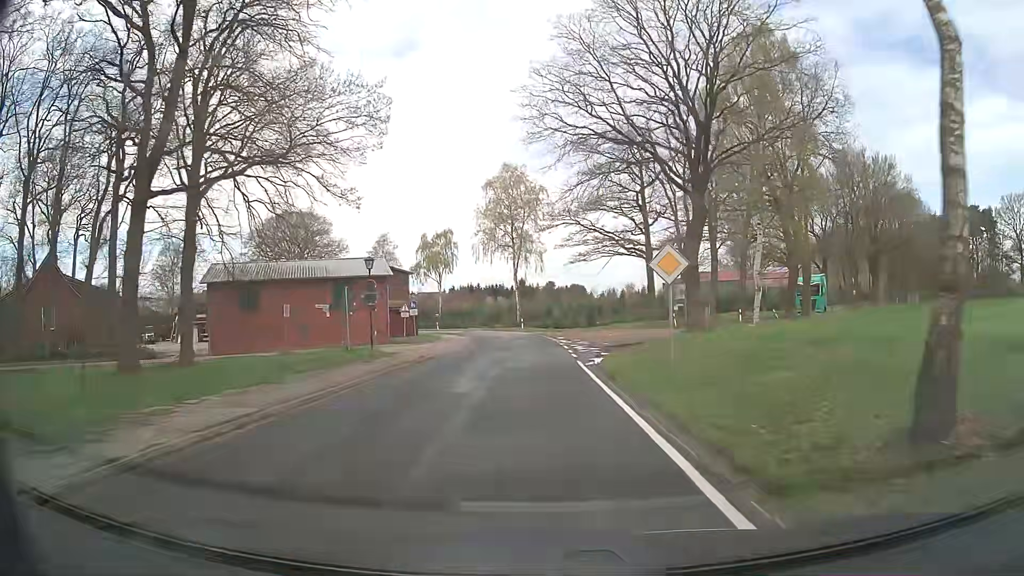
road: secondary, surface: asphalt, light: Day
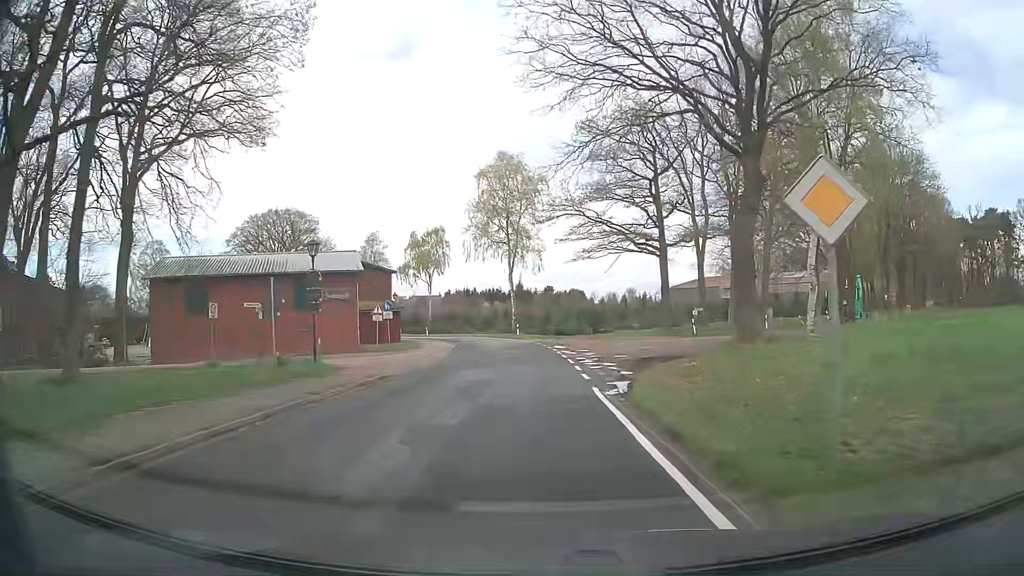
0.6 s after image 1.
(0.0, +7.7) m; 0°
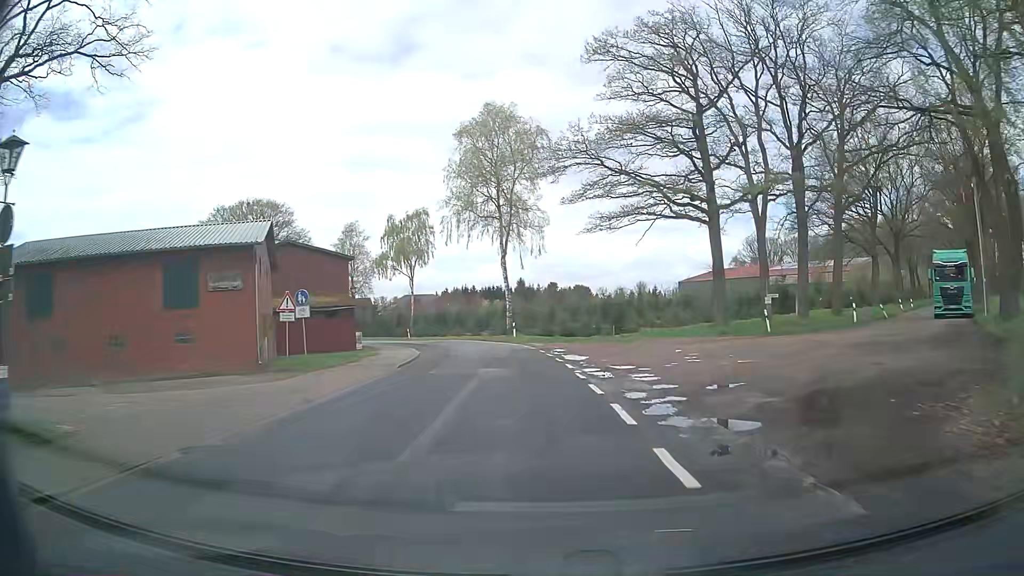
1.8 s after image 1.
(0.0, +15.3) m; -1°
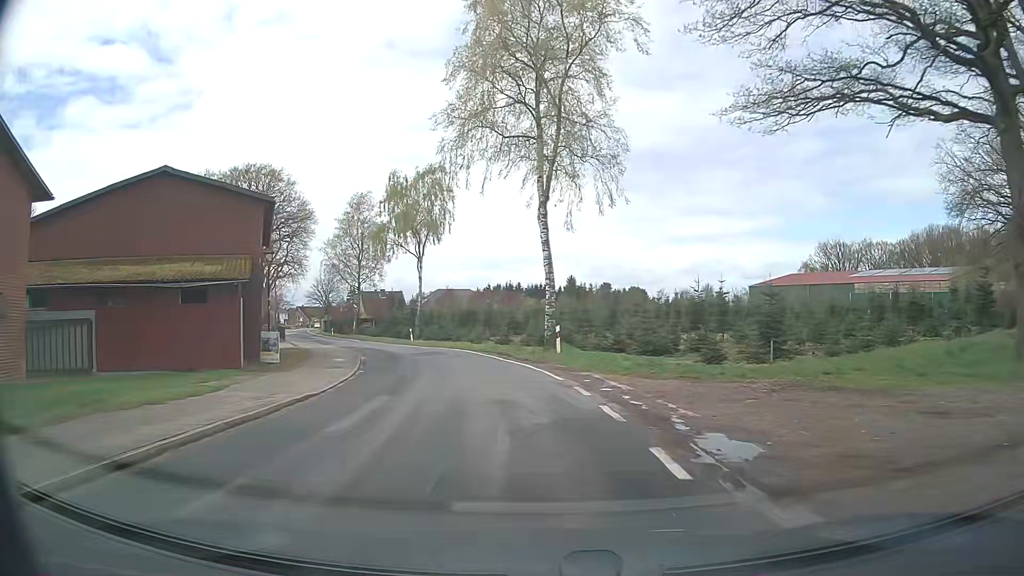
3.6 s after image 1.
(-0.6, +22.8) m; -4°
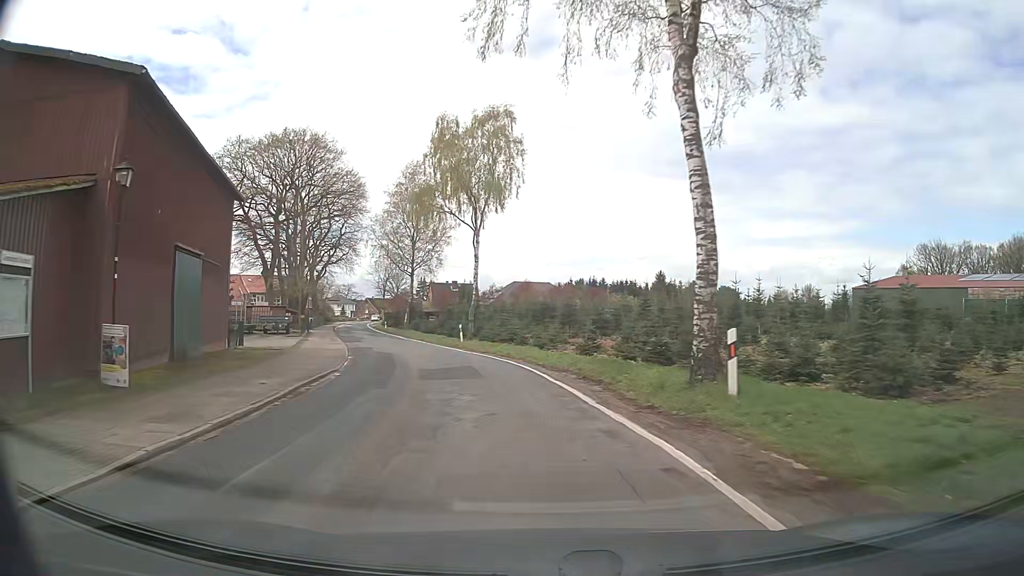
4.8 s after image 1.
(-0.9, +15.1) m; -6°
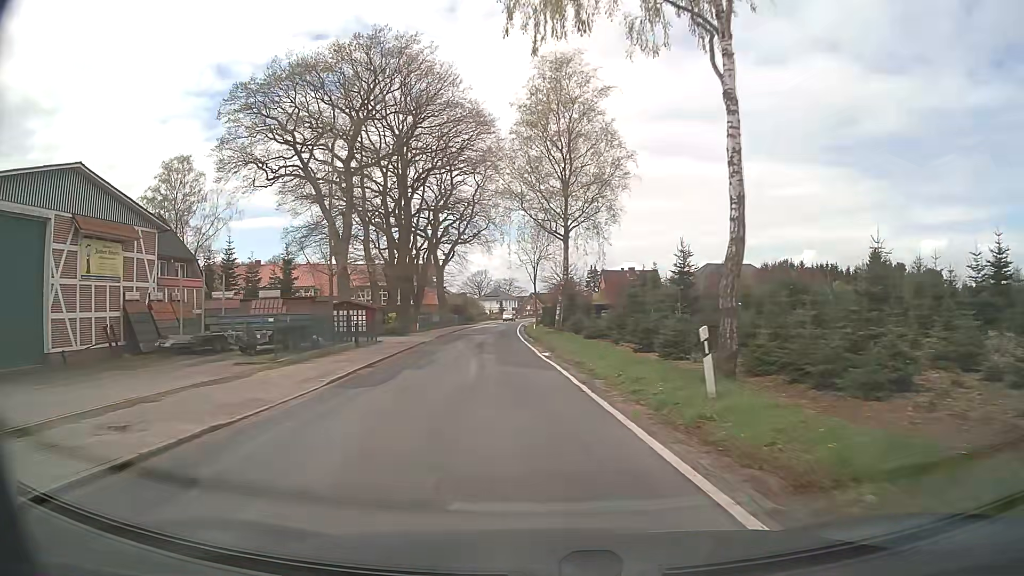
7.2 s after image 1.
(-4.6, +30.0) m; -15°
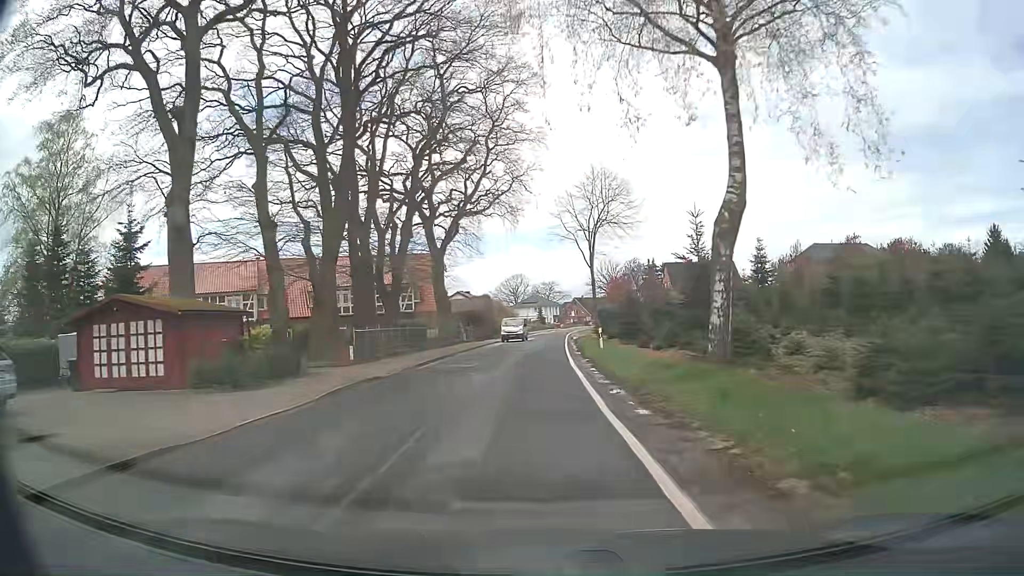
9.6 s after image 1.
(-1.7, +30.4) m; -5°
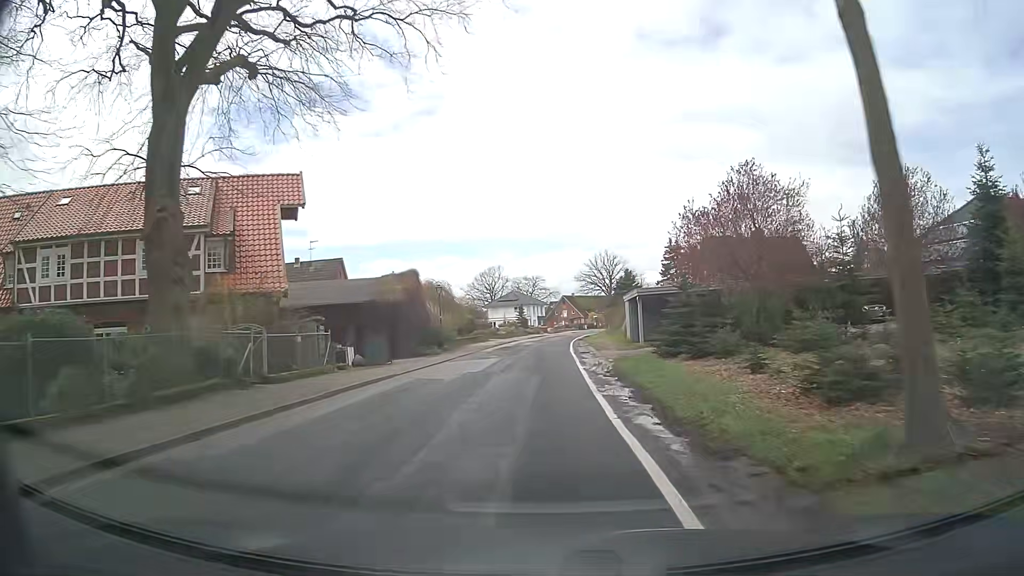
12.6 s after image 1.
(+0.7, +38.0) m; +2°
(0, +10) (0, +20) (0, +30) (+1, +40) (+1, +50) (+2, +60) (+3, +70) (+4, +80) (+6, +90) (+8, +99) m
